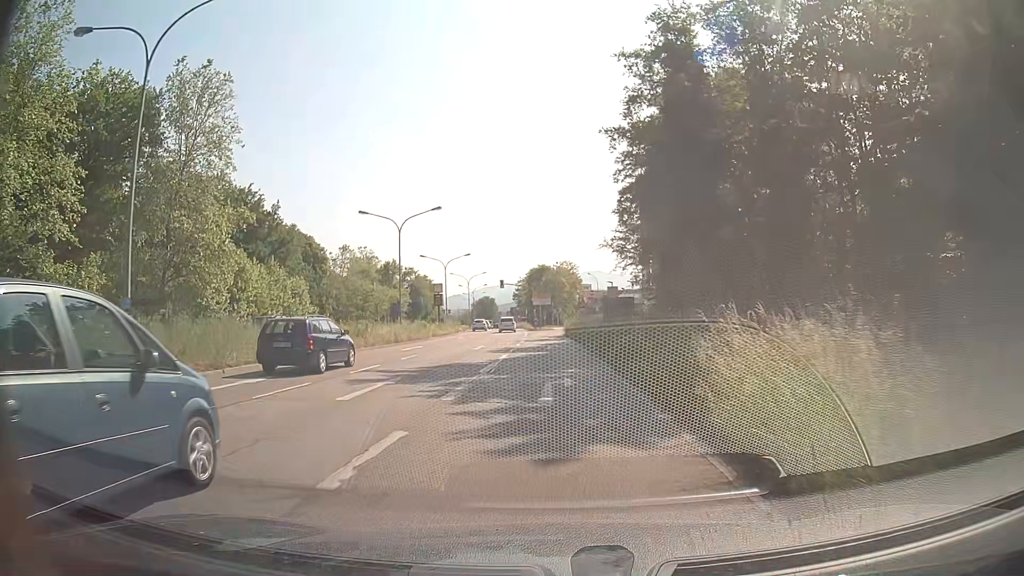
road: primary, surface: asphalt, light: Day
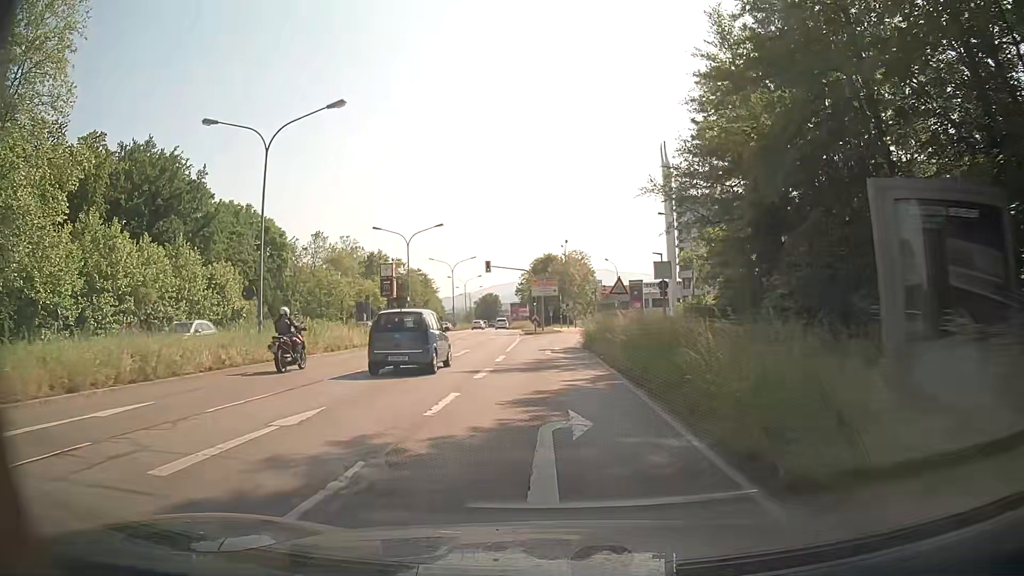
(-0.1, +25.8) m; 0°
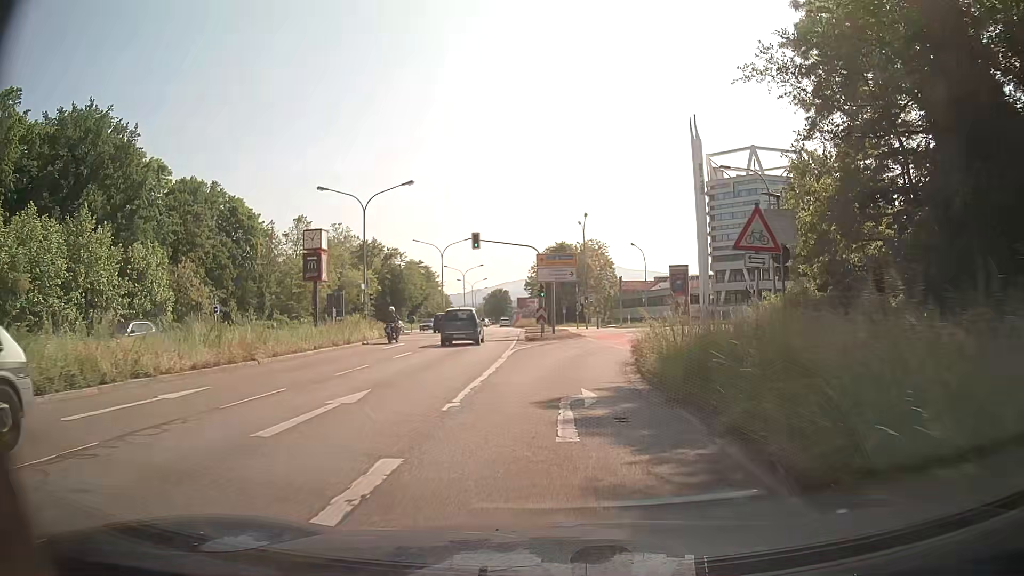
(-0.3, +17.8) m; -1°
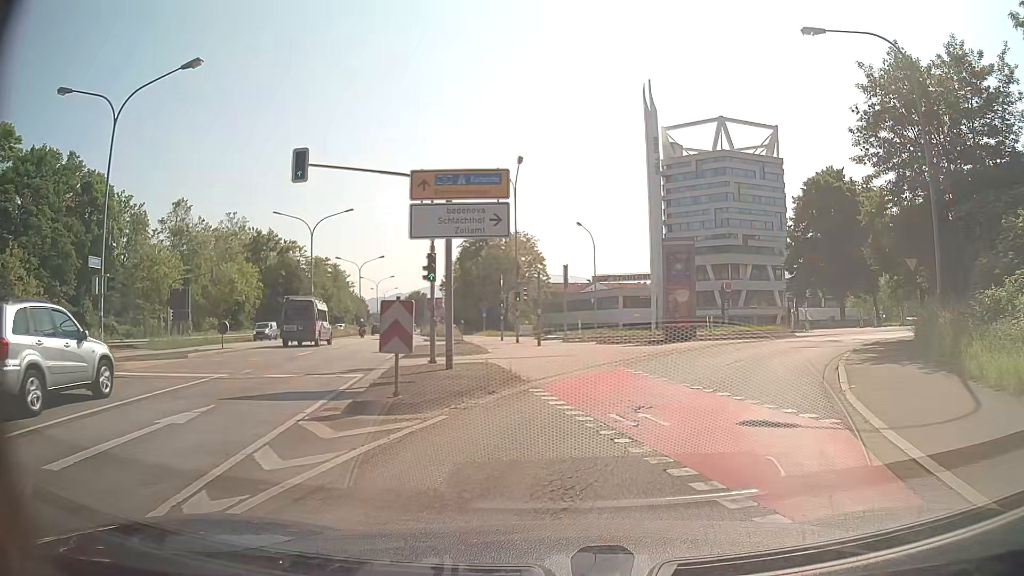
(+0.3, +21.5) m; +7°
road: primary_link
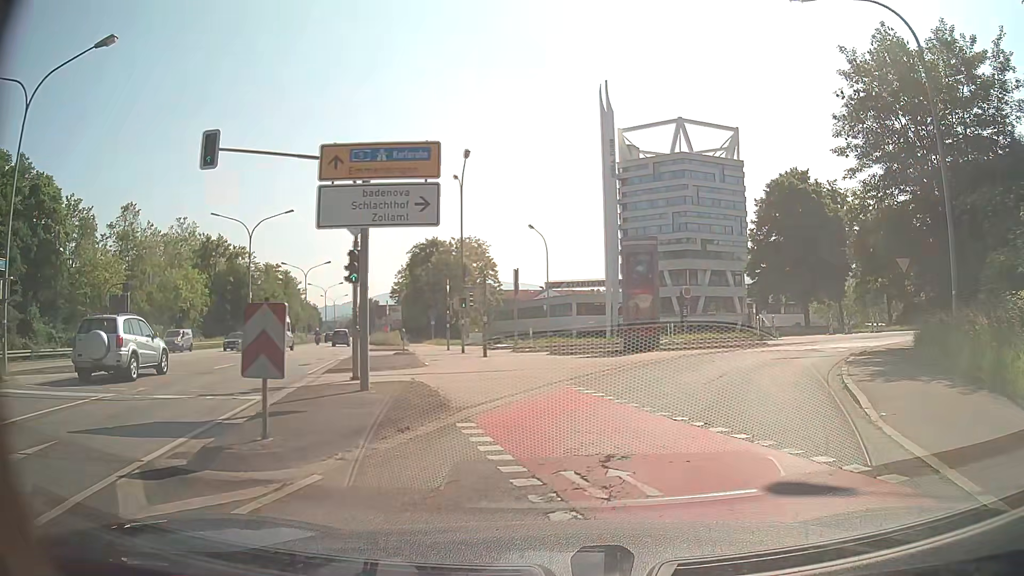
(+0.1, +3.1) m; +3°
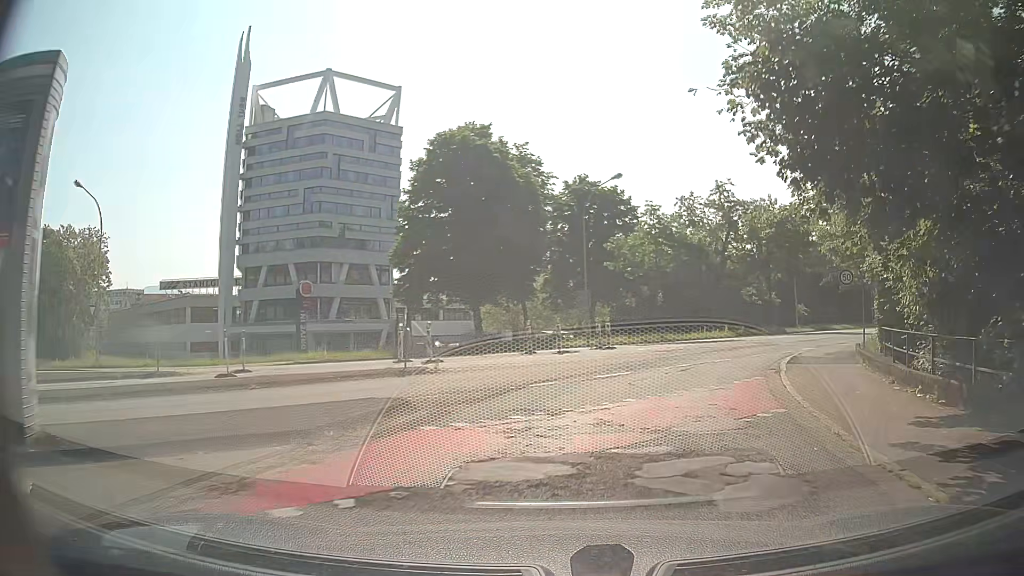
(+6.3, +20.6) m; +30°
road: tertiary_link
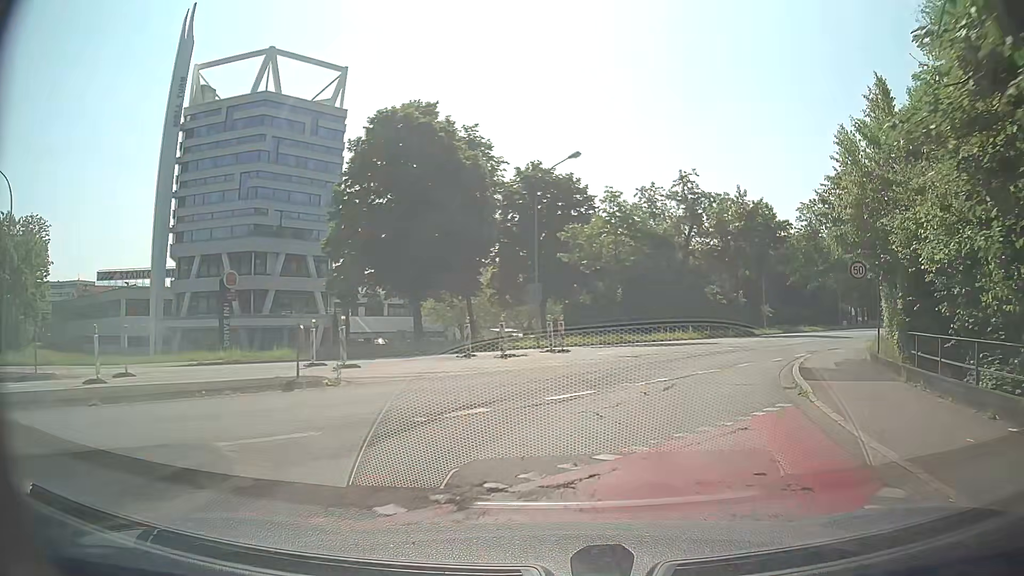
(+0.1, +4.9) m; +4°
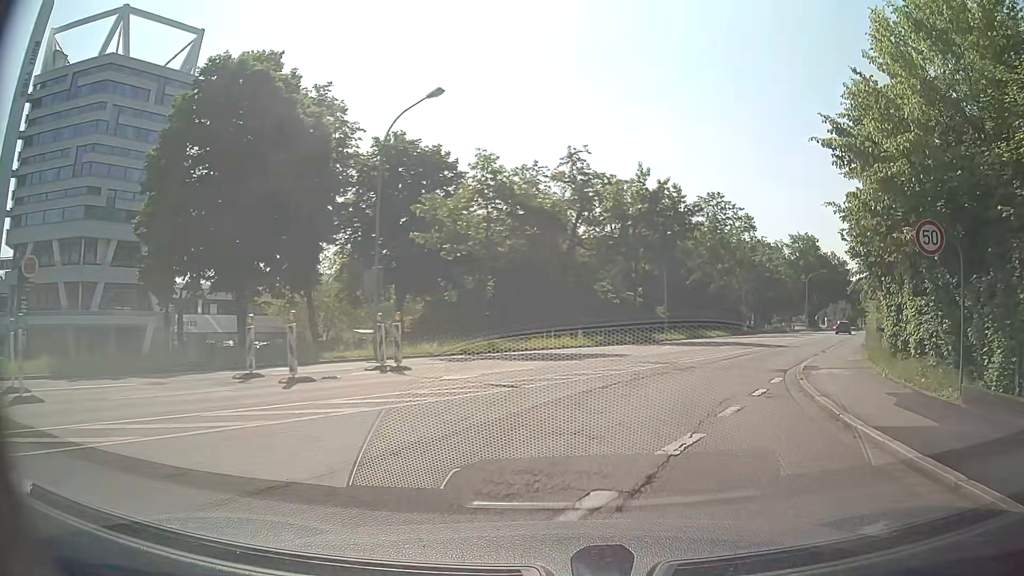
(+0.7, +10.0) m; +12°
(+1, +10) (+4, +19) (+8, +28) (+13, +37) (+17, +46) (+22, +55) (+27, +64) (+31, +73) (+35, +82) (+39, +91) m
